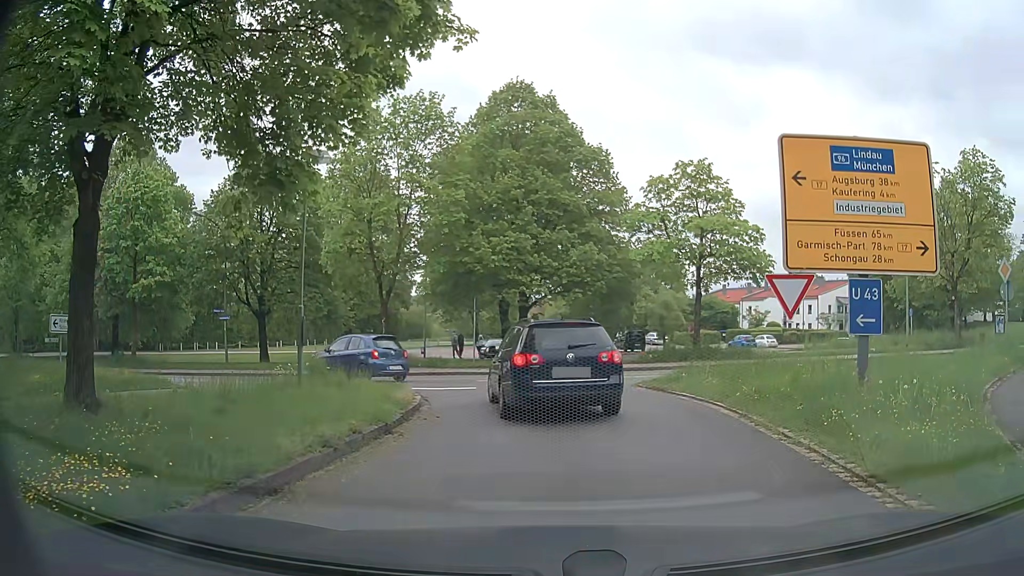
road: tertiary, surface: asphalt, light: Day
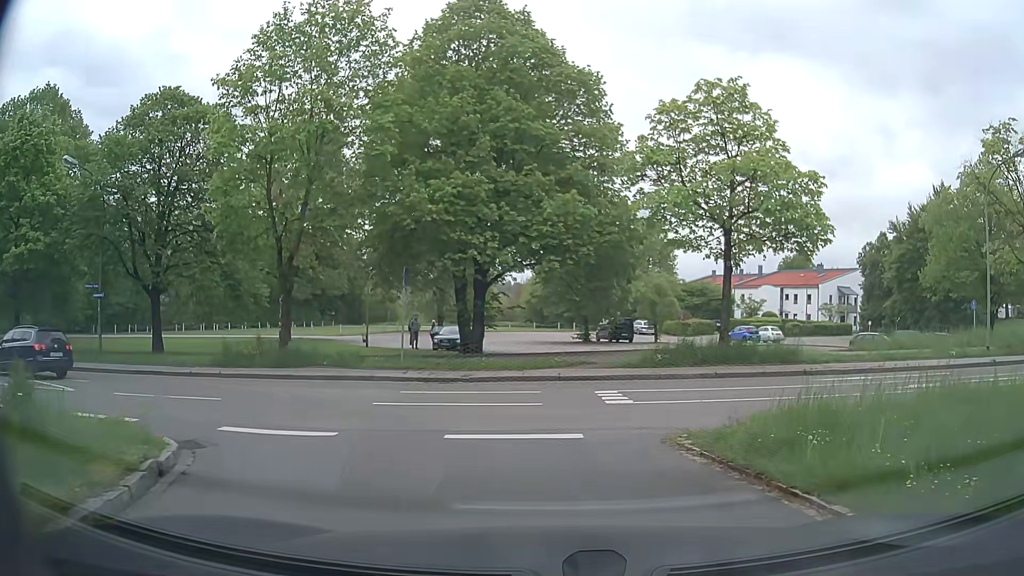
(+0.4, +9.1) m; +2°
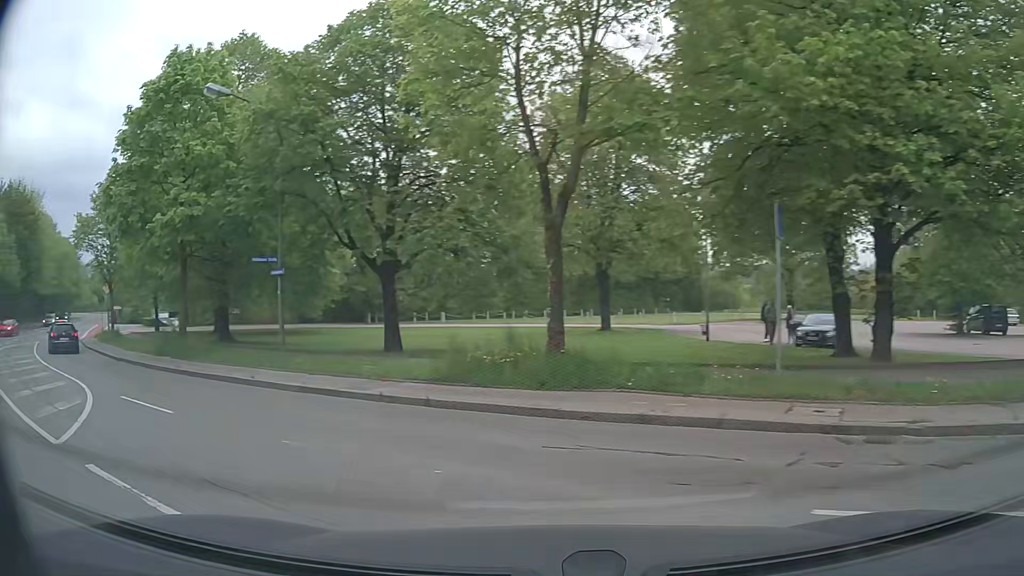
(-1.8, +9.7) m; -28°
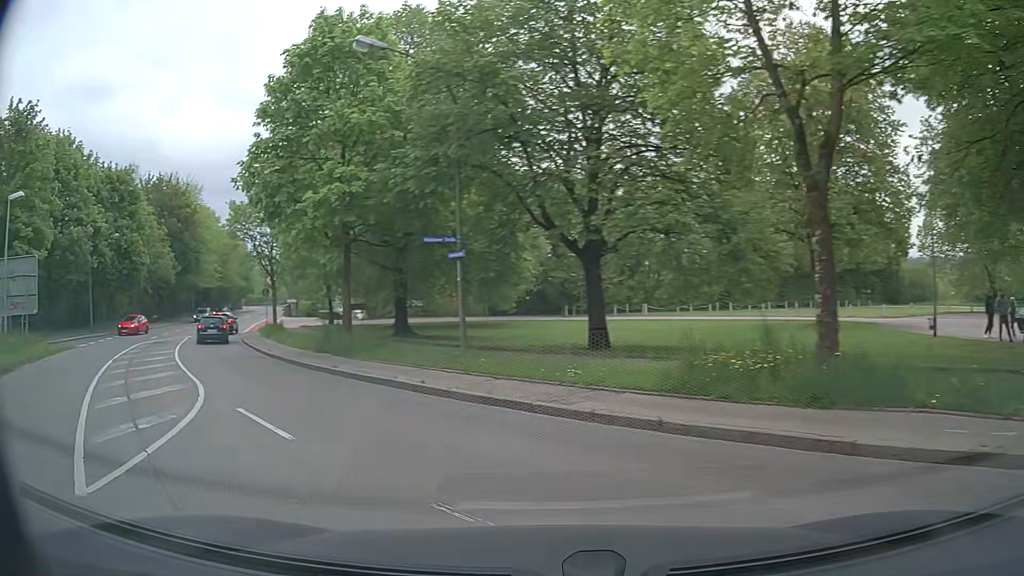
(-0.5, +3.2) m; -16°
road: secondary
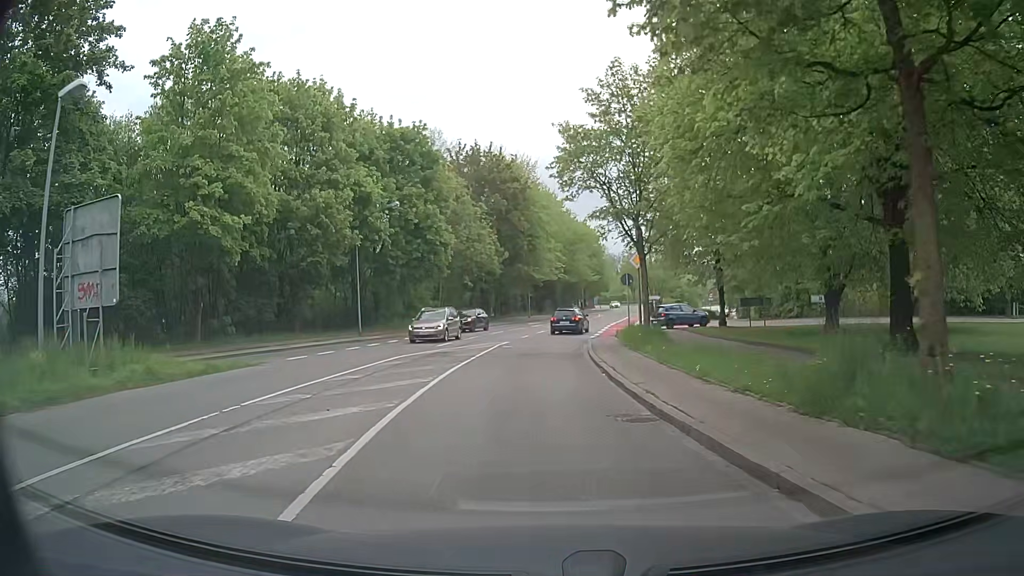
(-5.9, +14.6) m; -31°
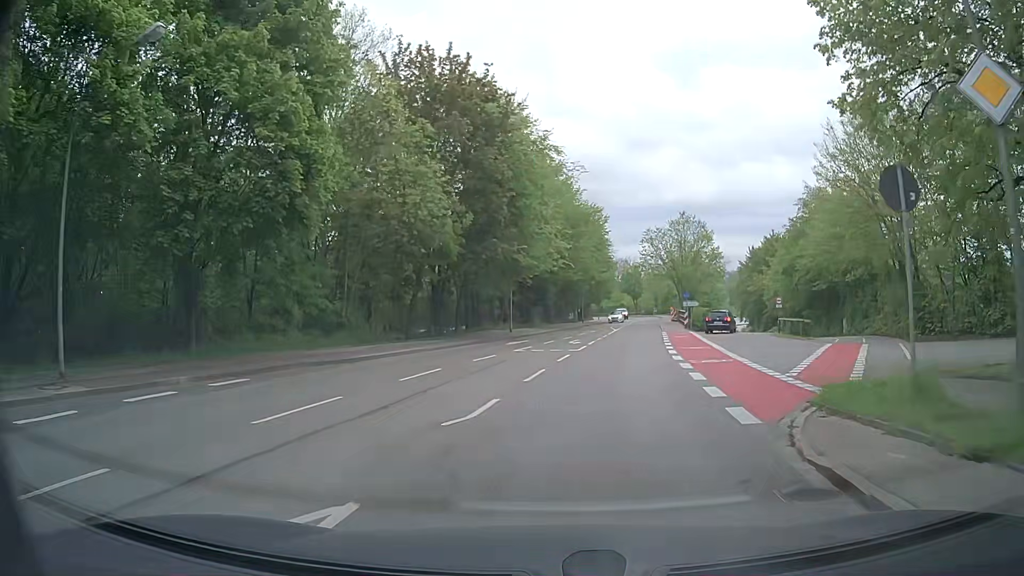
(-0.7, +26.1) m; +1°
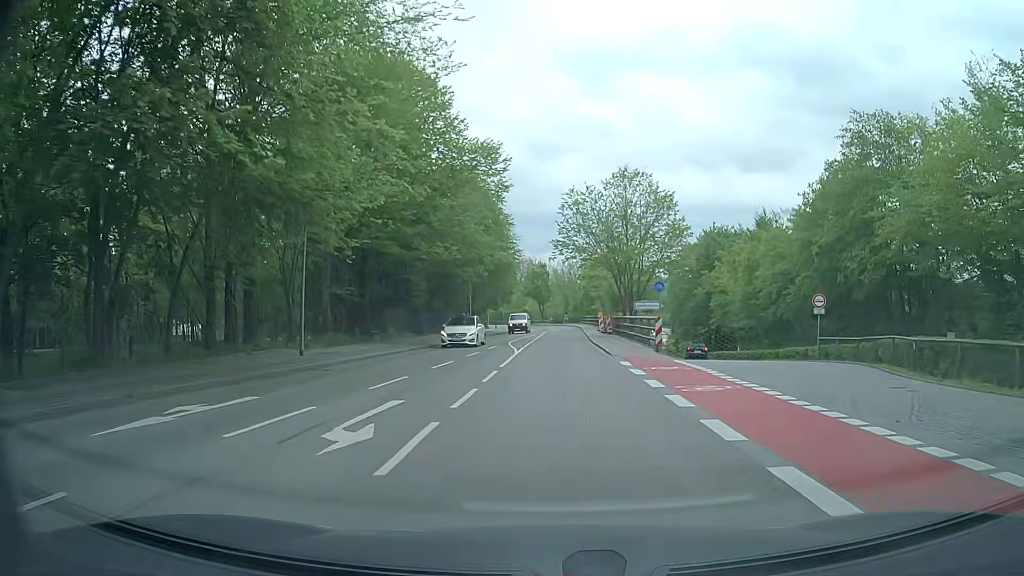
(+2.3, +25.3) m; +8°
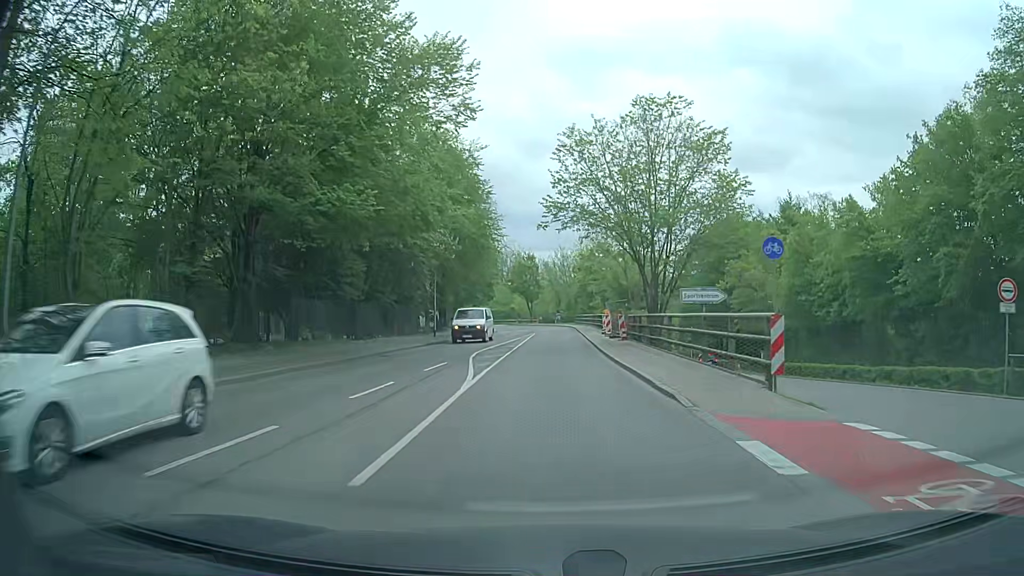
(+0.1, +14.2) m; +1°
(0, +10) (0, +20) (0, +30) (0, +40) (0, +50) (0, +60) (0, +70) (0, +80) (-2, +90) (-6, +99) m
